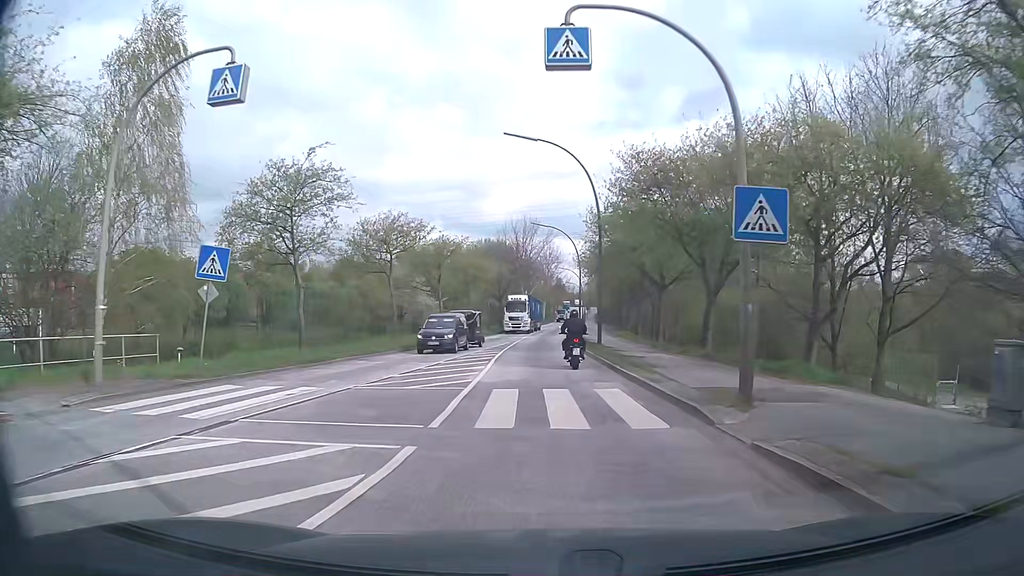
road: secondary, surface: asphalt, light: Day
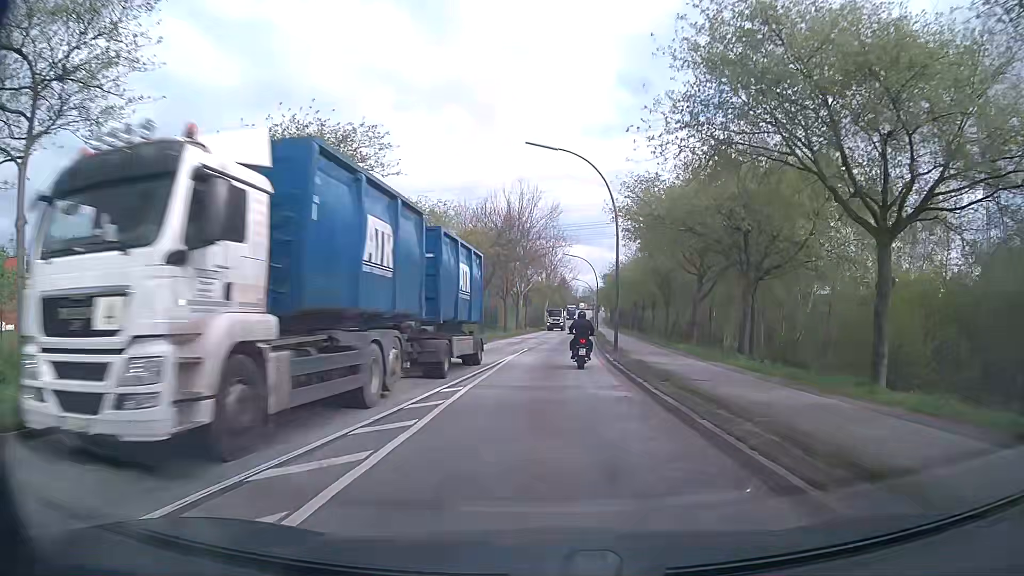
(0.0, +28.6) m; 0°
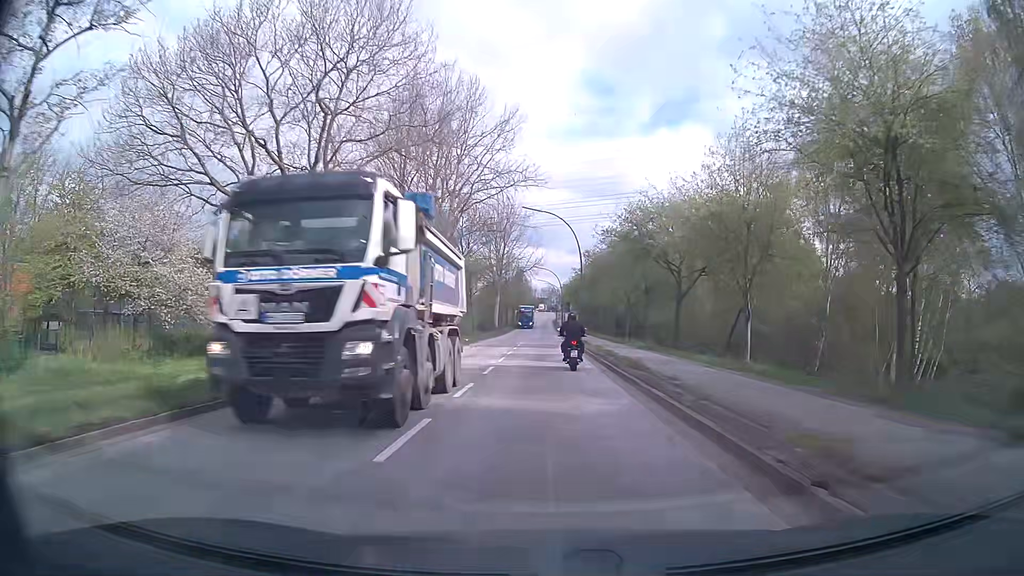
(+1.0, +36.9) m; +3°
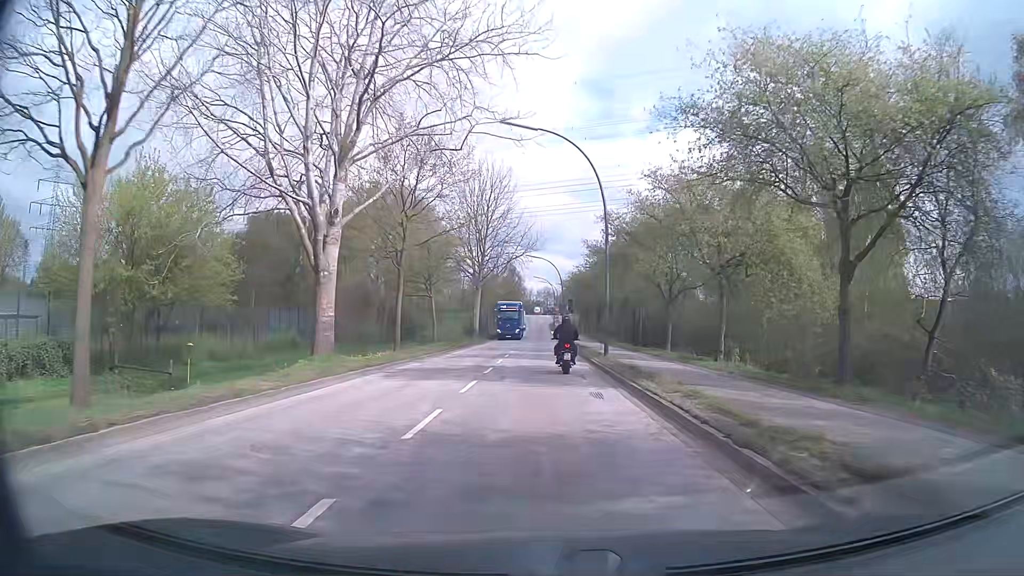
(+0.2, +22.3) m; 0°
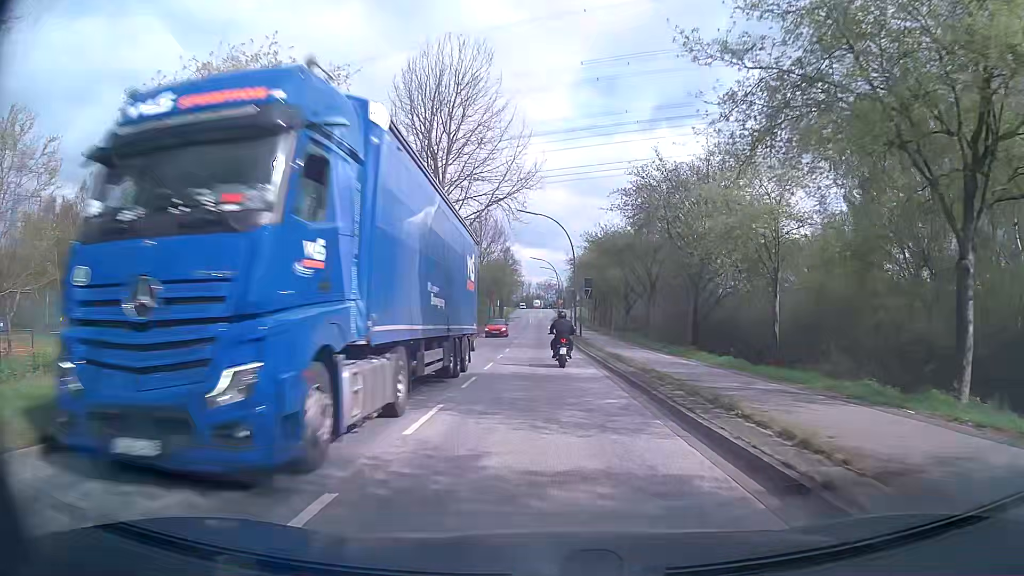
(+0.1, +29.7) m; +1°
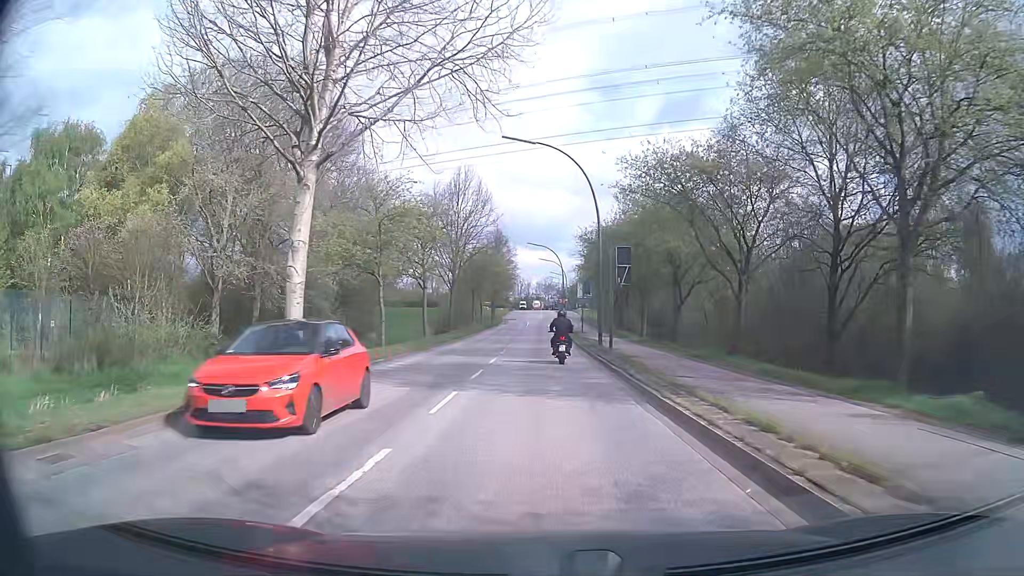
(-0.1, +21.8) m; 0°
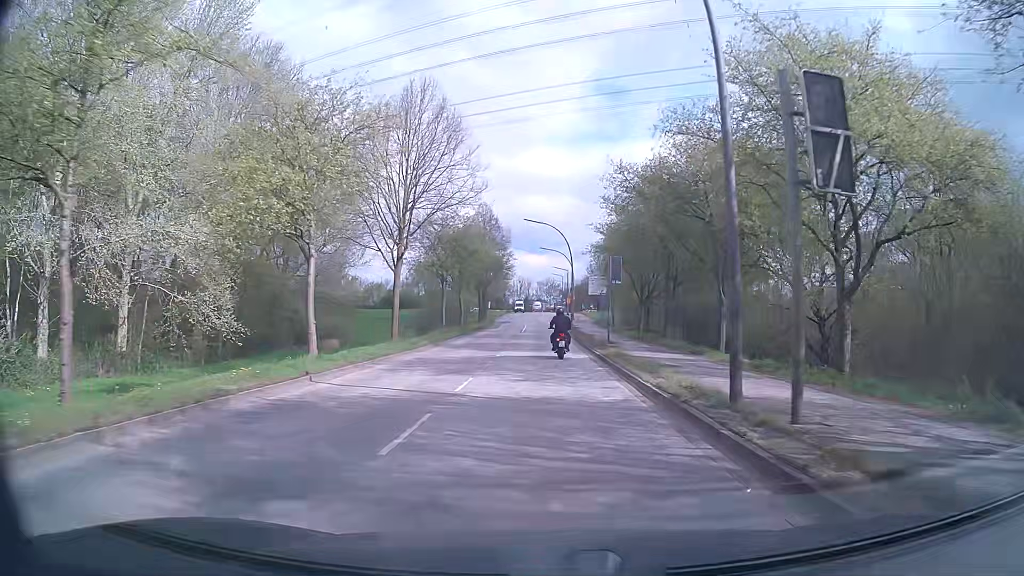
(-0.1, +21.3) m; 0°
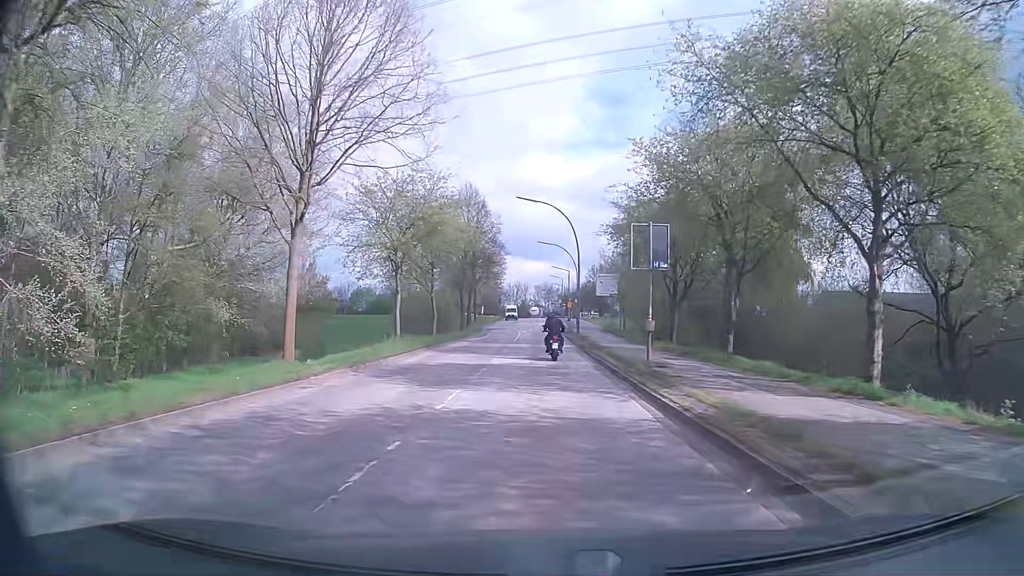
(0.0, +14.0) m; 0°
(0, +10) (0, +20) (0, +30) (0, +40) (0, +50) (0, +60) (-1, +70) (-1, +80) (-1, +90) (-1, +100) m
